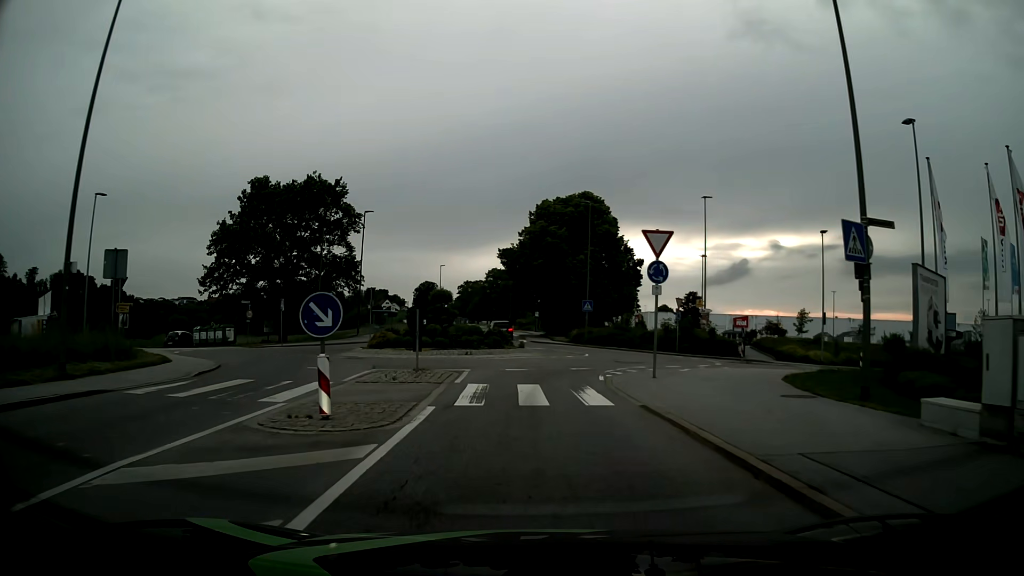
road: tertiary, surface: asphalt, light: Day
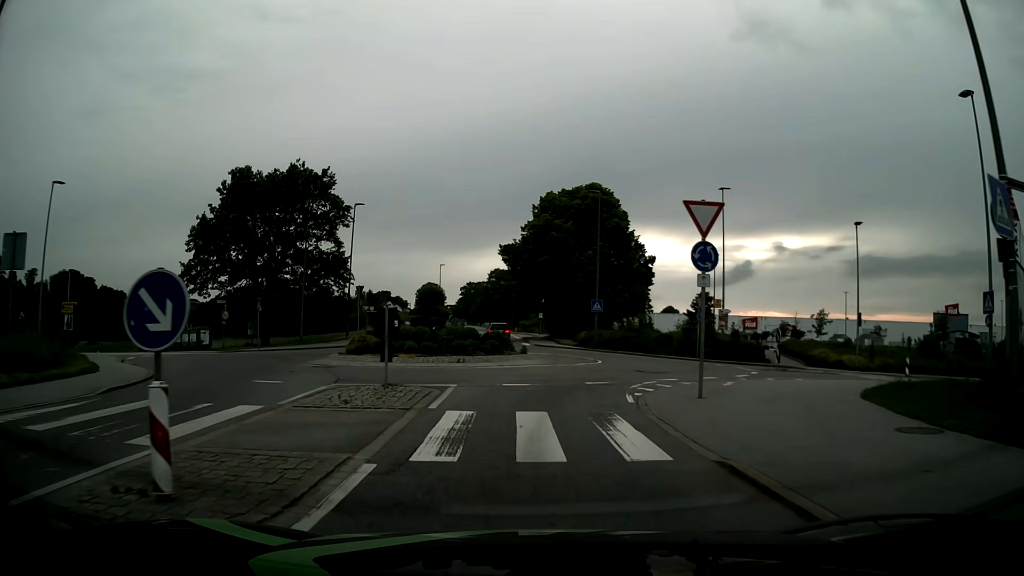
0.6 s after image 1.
(0.0, +4.3) m; +1°
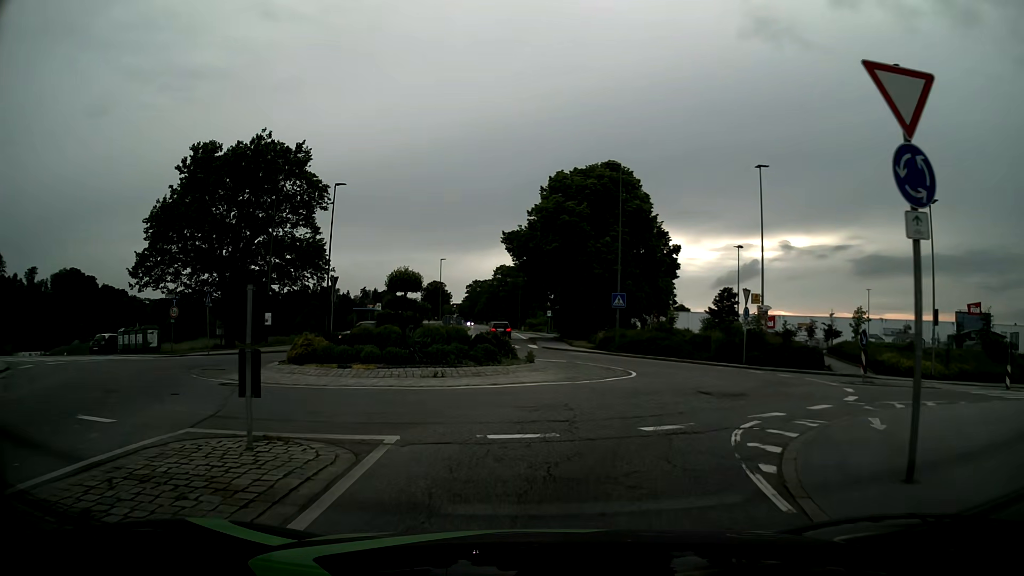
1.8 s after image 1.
(-0.1, +7.2) m; -1°
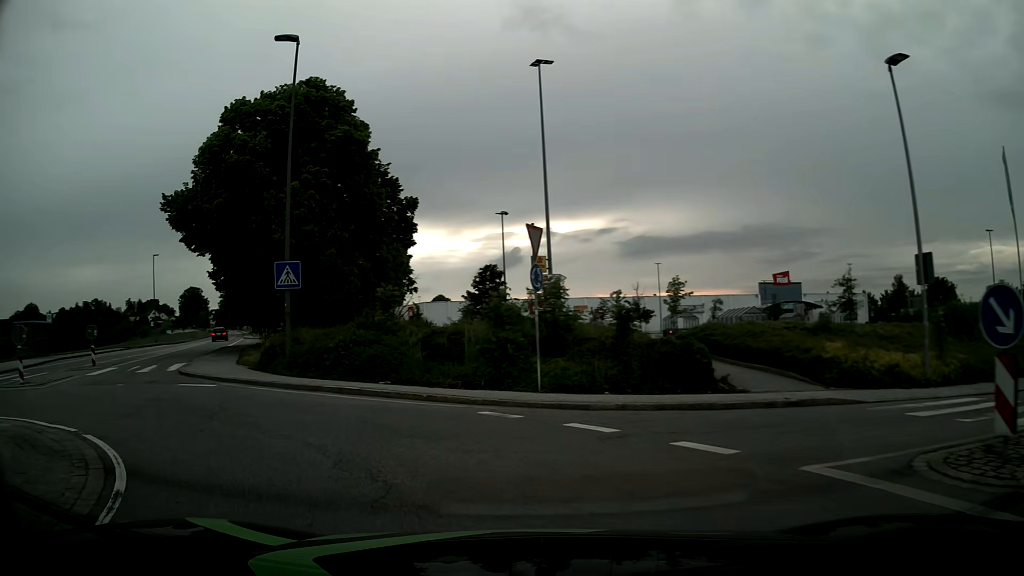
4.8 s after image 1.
(+4.1, +16.3) m; +21°
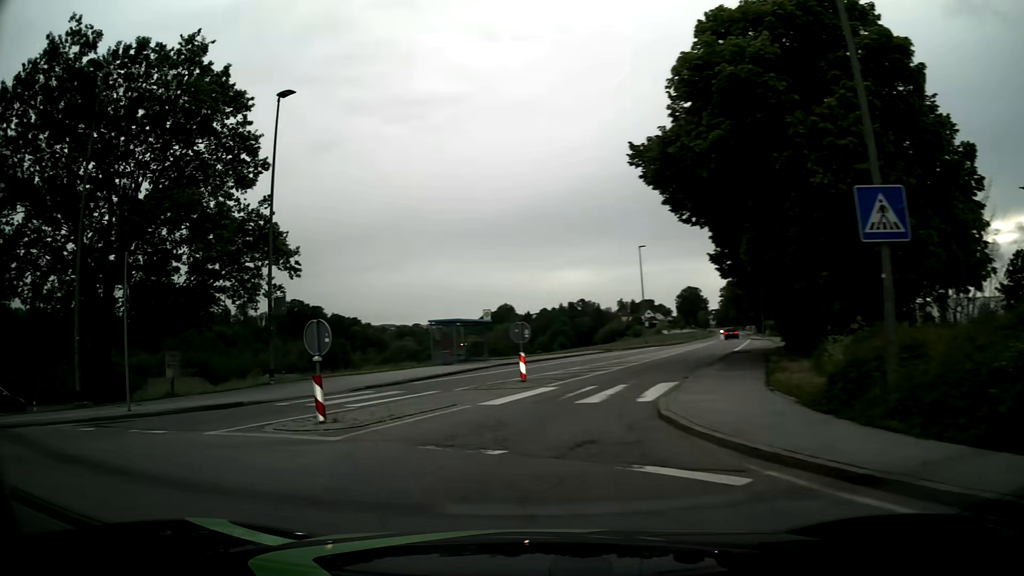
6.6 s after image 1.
(-3.8, +9.4) m; -44°
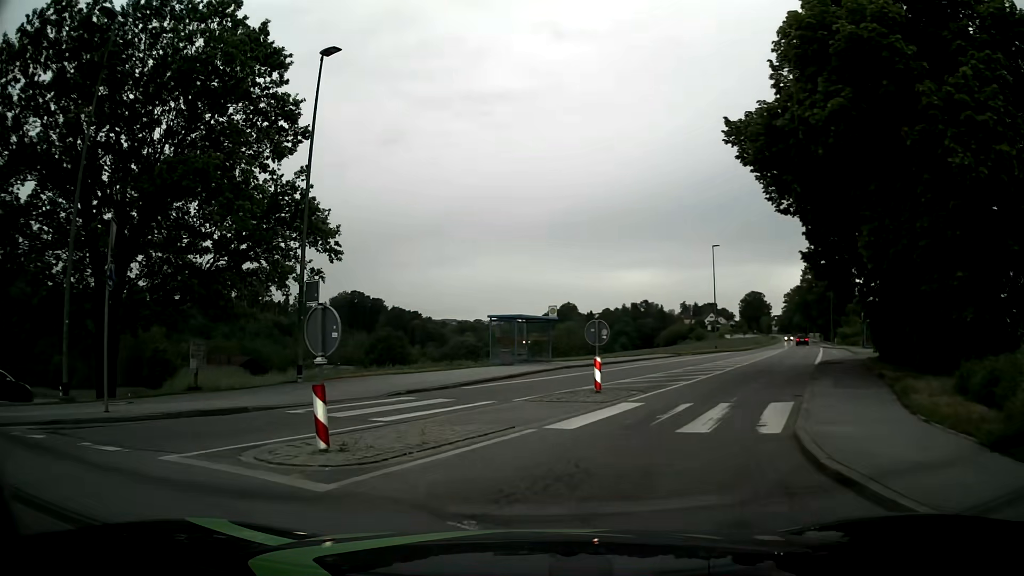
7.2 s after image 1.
(-0.2, +3.4) m; -6°
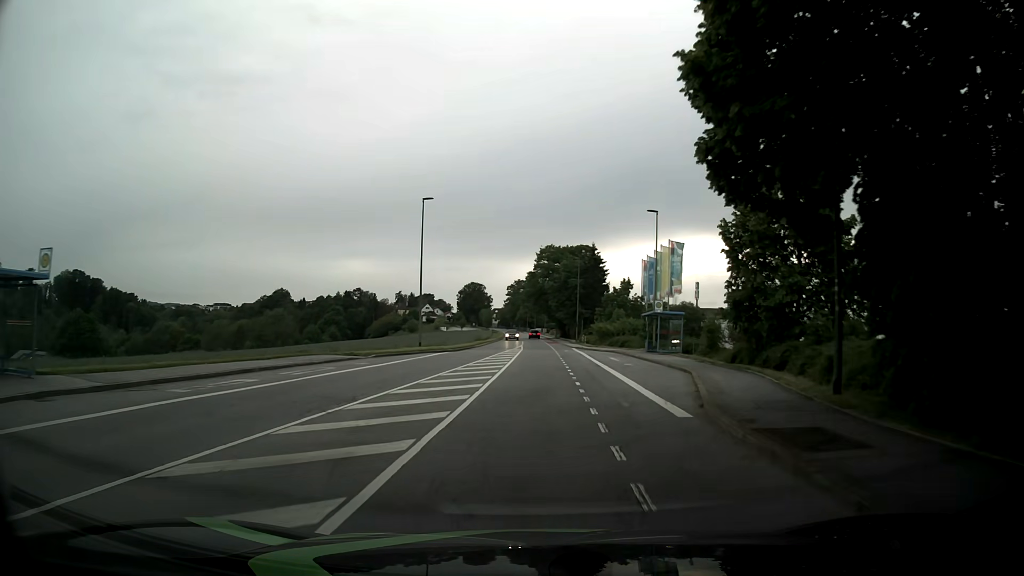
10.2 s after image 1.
(+6.3, +20.4) m; +25°
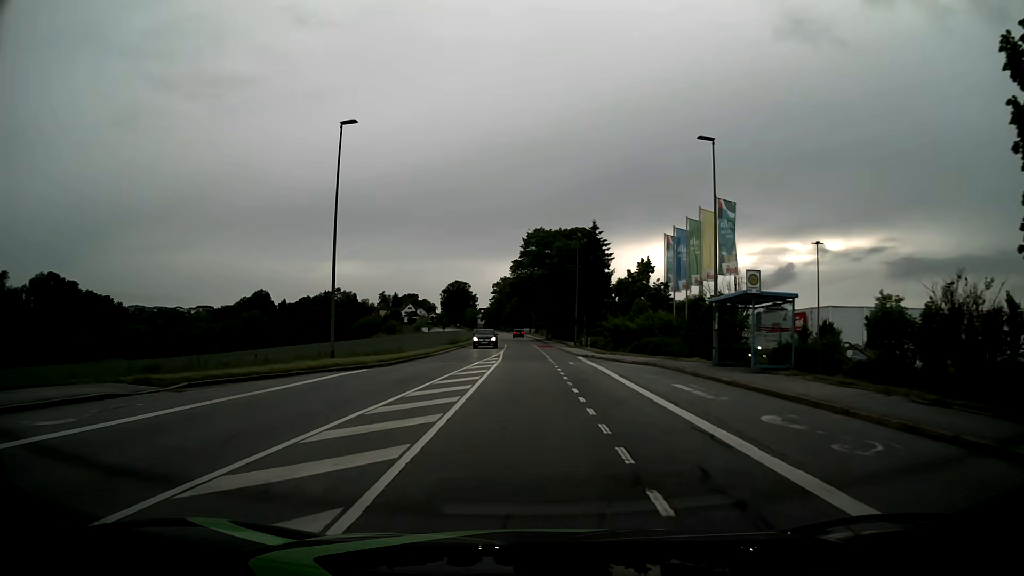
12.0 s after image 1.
(+0.4, +18.5) m; +2°
(0, +10) (0, +20) (0, +30) (0, +40) (-1, +50) (-1, +60) (-1, +70) (-2, +80) (-2, +90) (-2, +100) m
